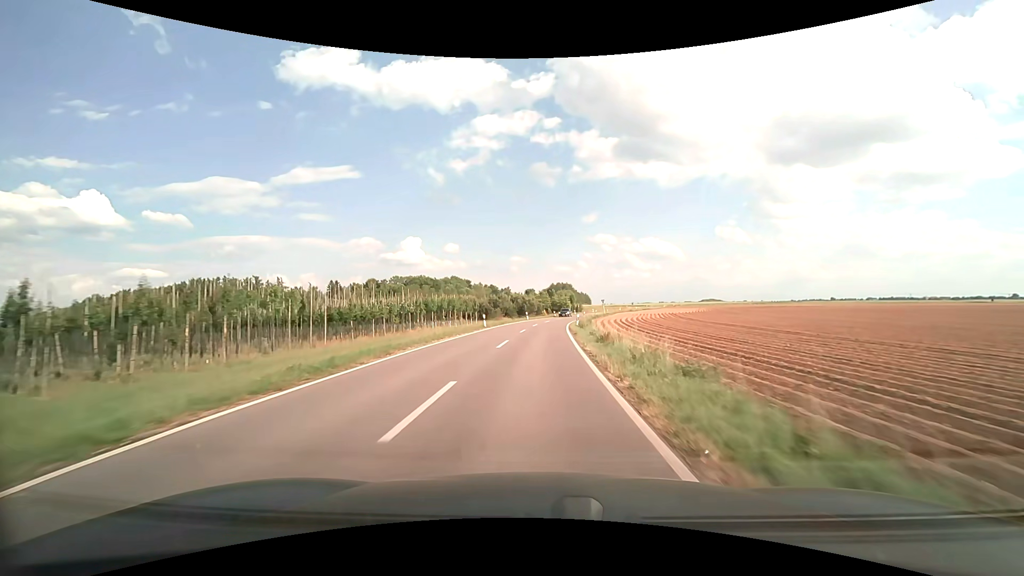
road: unclassified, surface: asphalt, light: Day
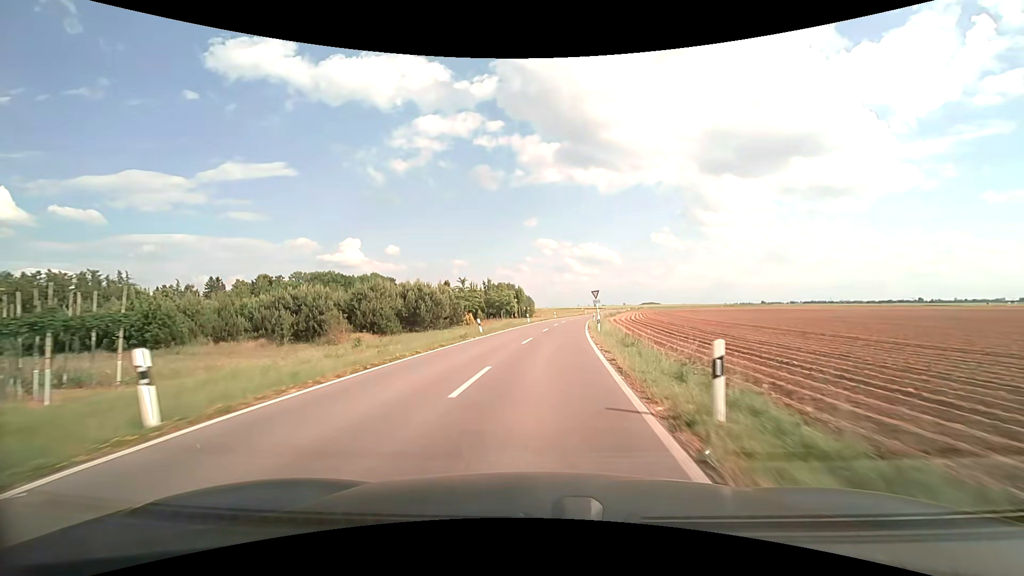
(+2.6, +57.5) m; +6°
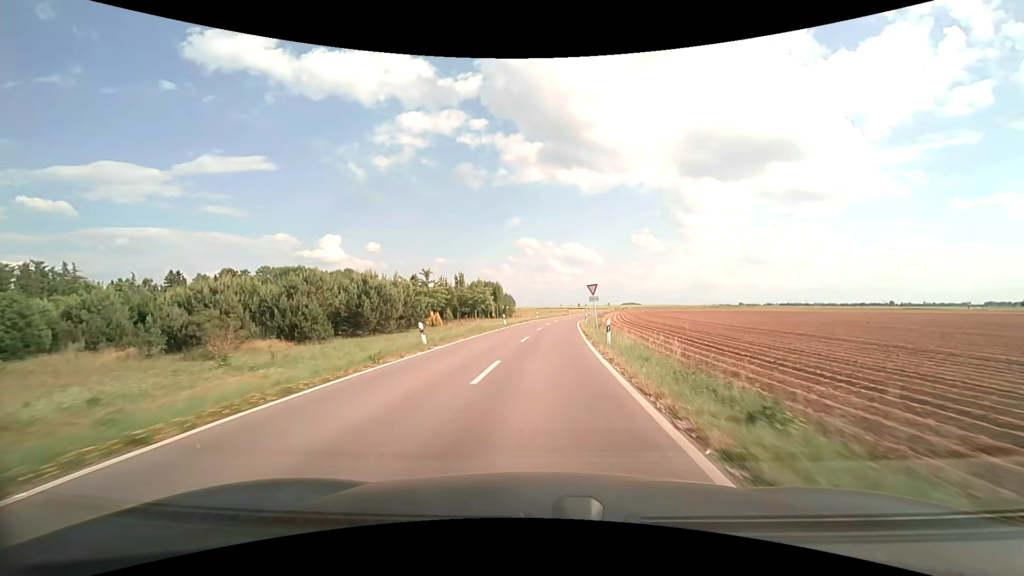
(+0.2, +10.9) m; +2°
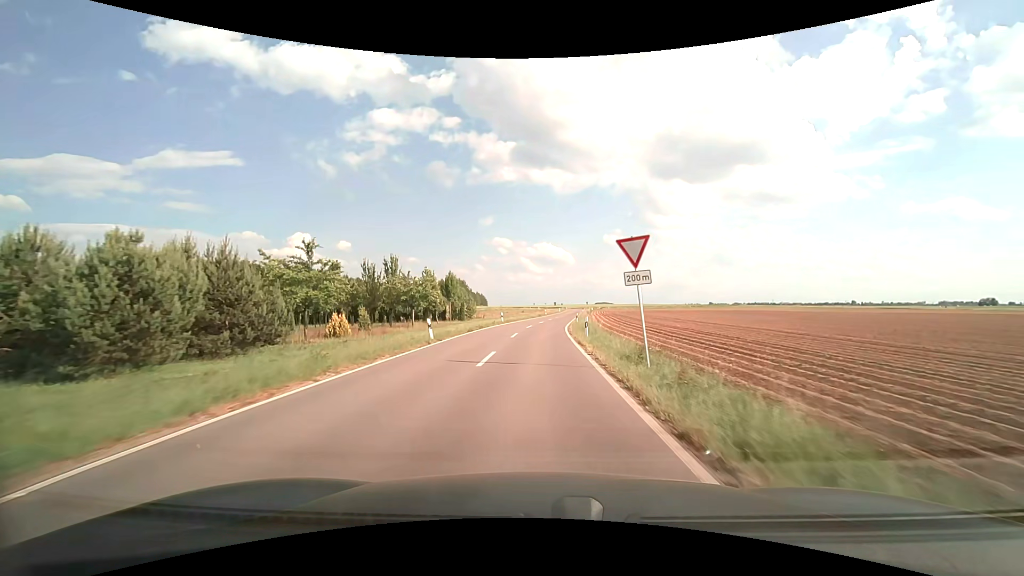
(+0.8, +21.3) m; +4°
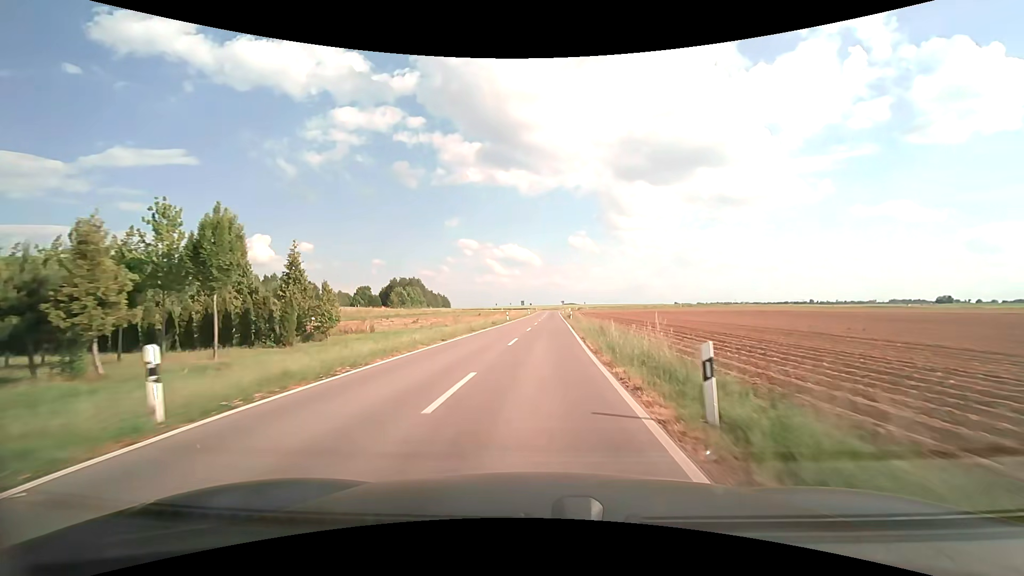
(+1.1, +41.2) m; +4°
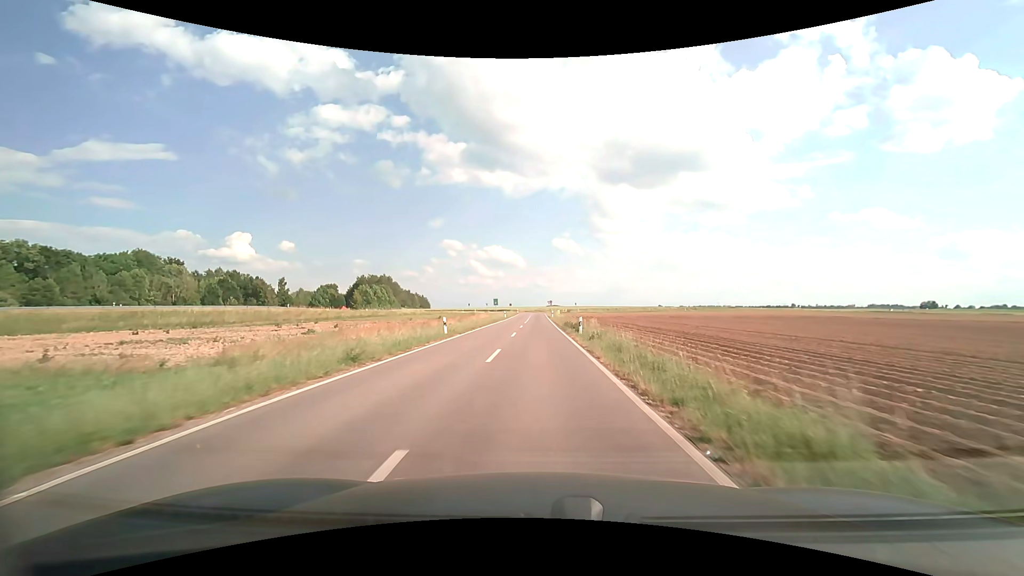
(+0.6, +29.9) m; +2°
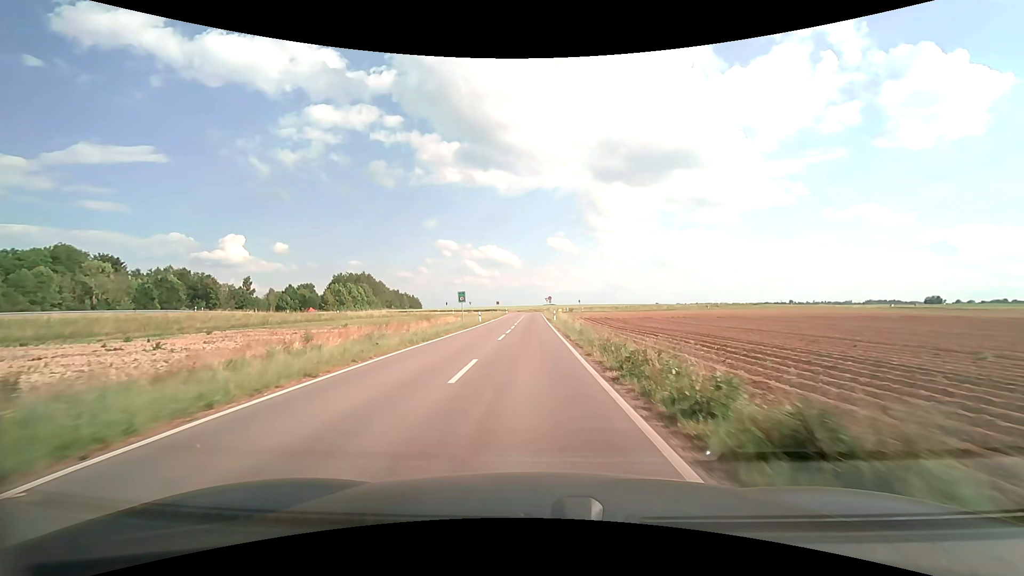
(+0.3, +27.9) m; +1°
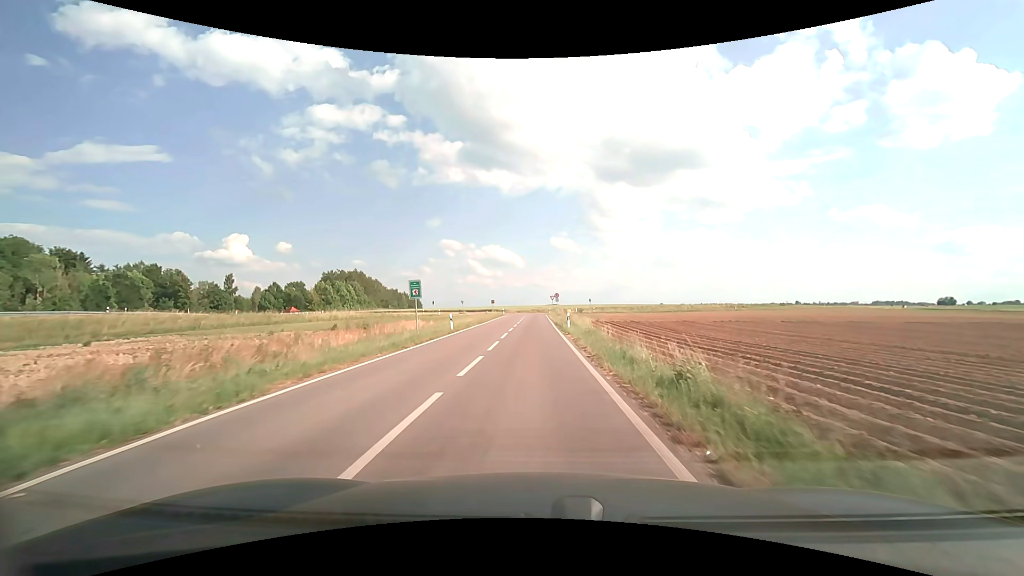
(-0.1, +17.3) m; 0°
(0, +10) (0, +20) (0, +30) (0, +40) (0, +50) (0, +60) (0, +70) (0, +80) (0, +90) (+3, +100) m
